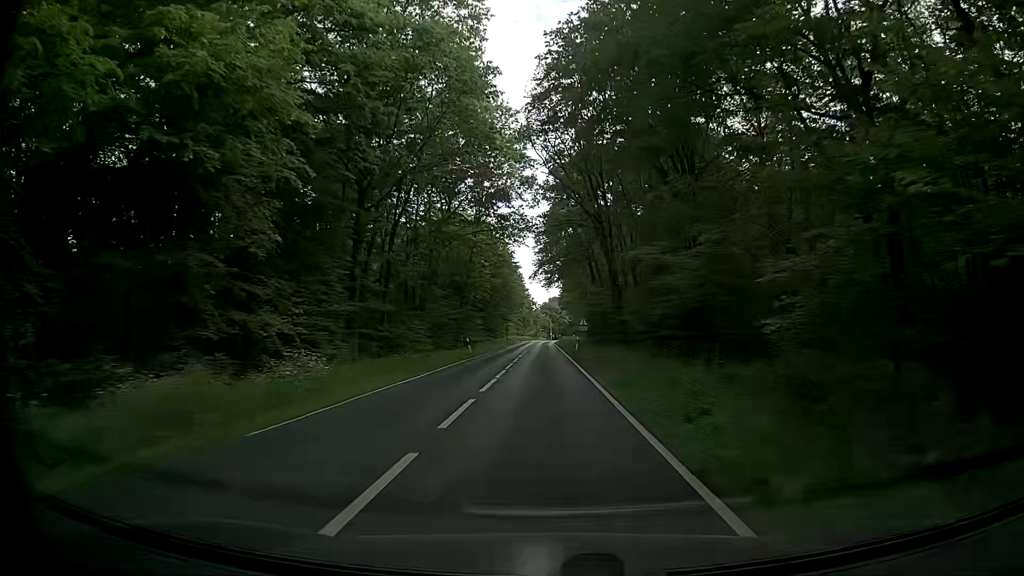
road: secondary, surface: asphalt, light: Day
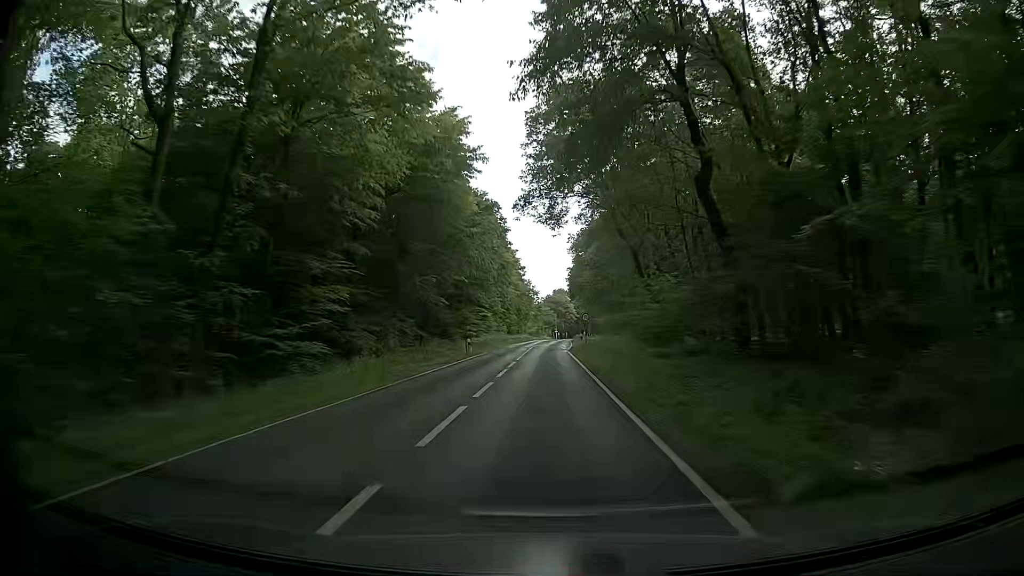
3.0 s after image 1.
(-0.6, +53.8) m; -1°
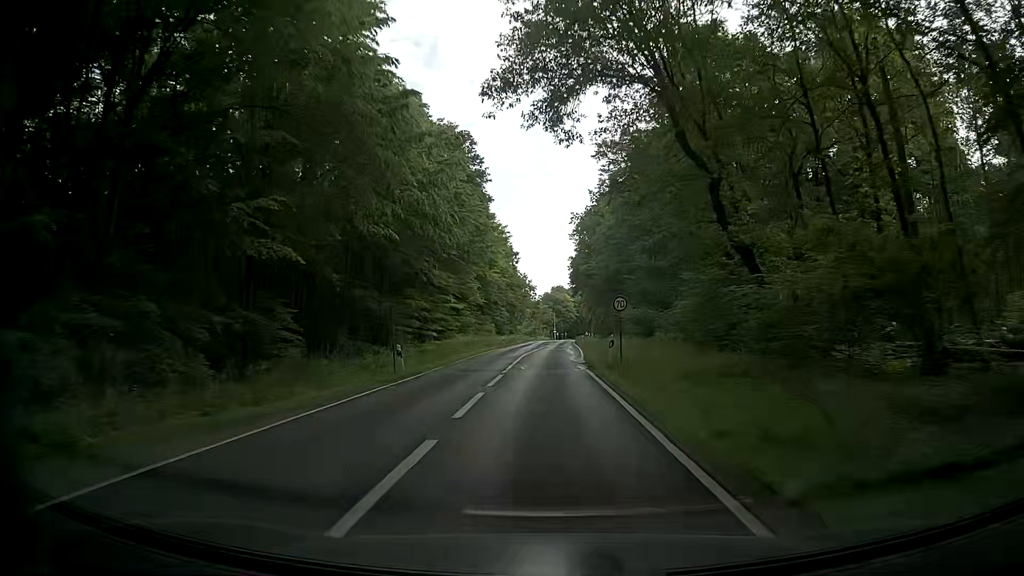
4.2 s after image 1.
(-0.1, +21.6) m; -1°
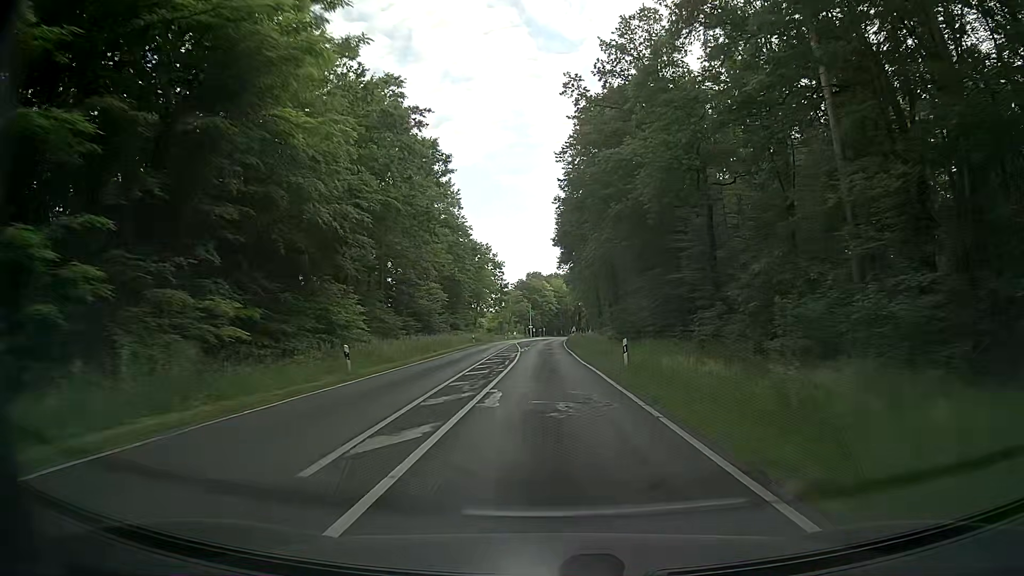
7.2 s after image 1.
(+1.8, +54.0) m; +3°
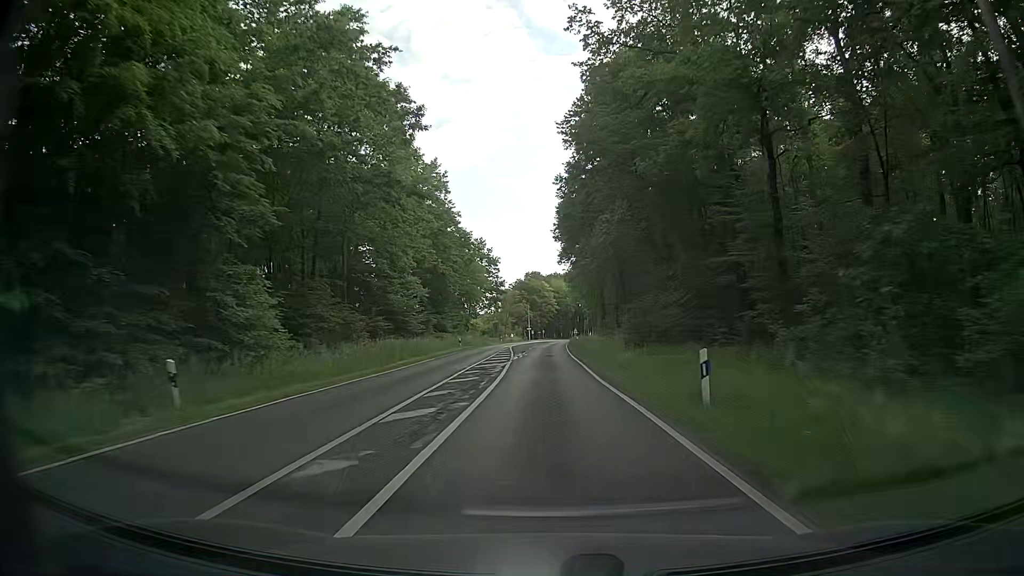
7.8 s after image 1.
(+0.1, +10.8) m; 0°
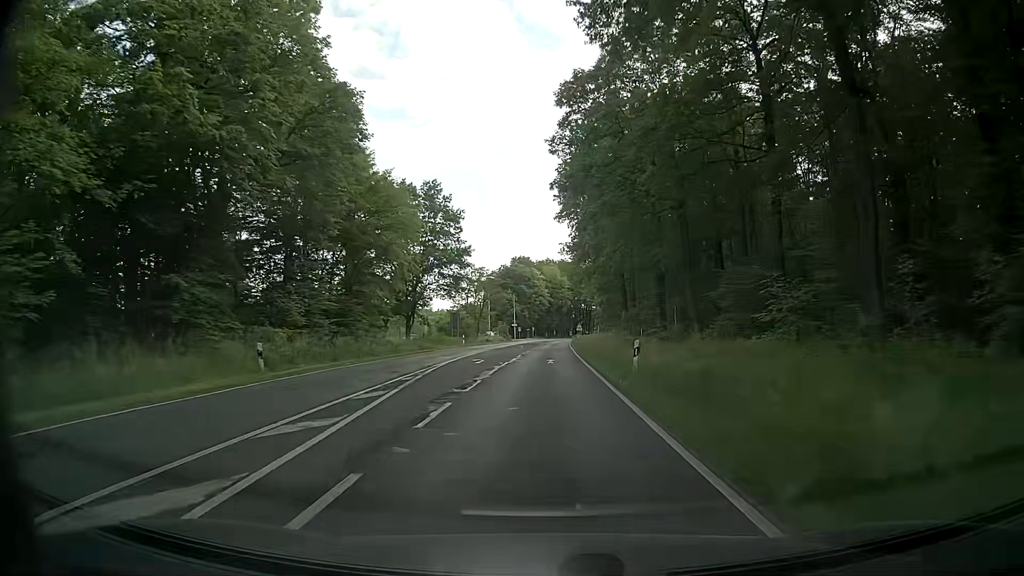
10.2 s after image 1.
(+0.7, +43.3) m; +2°
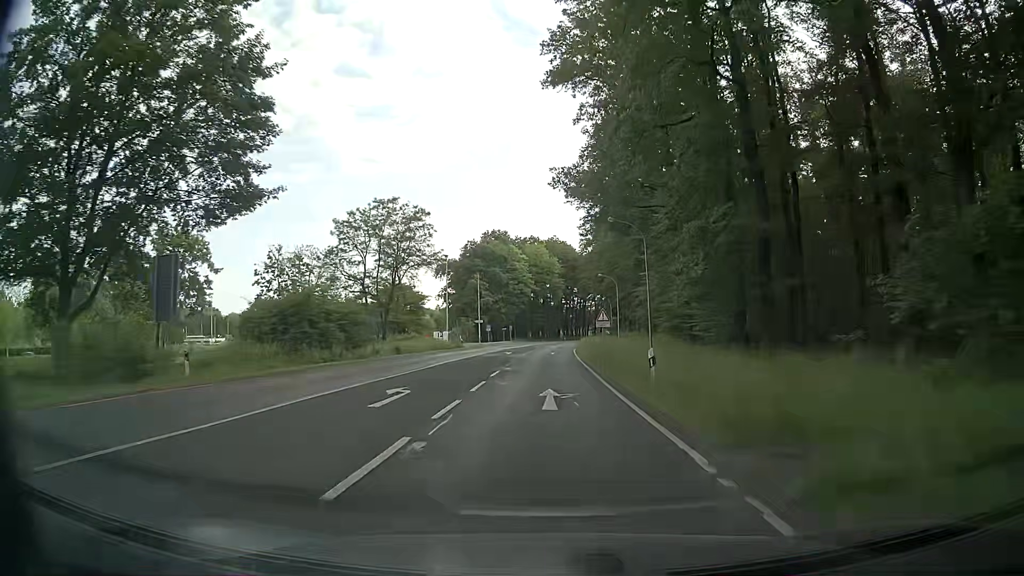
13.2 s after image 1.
(+0.1, +54.0) m; +1°
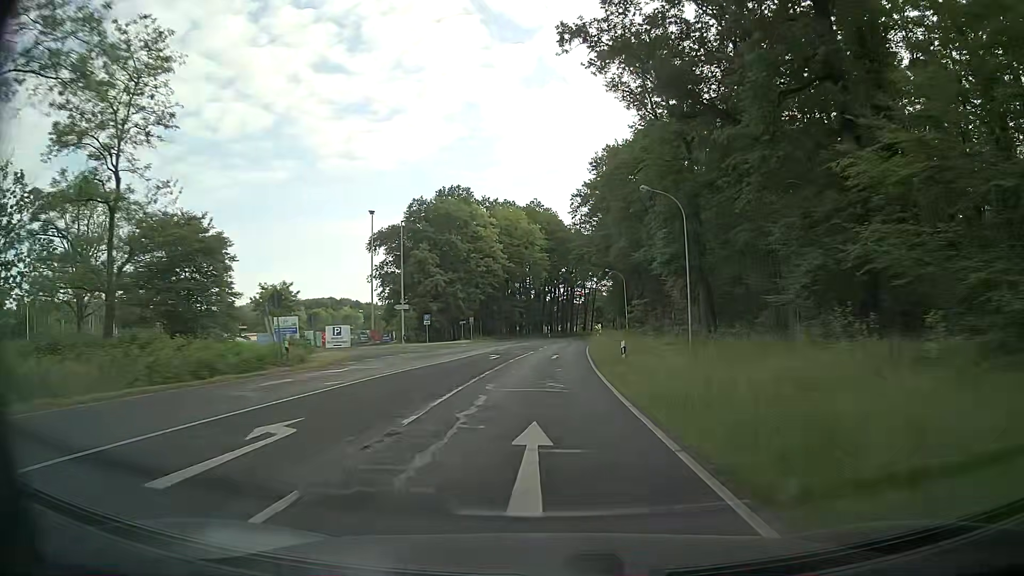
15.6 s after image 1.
(+0.6, +43.2) m; +2°
(0, +10) (0, +20) (0, +30) (+1, +40) (+1, +50) (+2, +60) (+3, +70) (+3, +80) (+4, +90) (+5, +100) m
